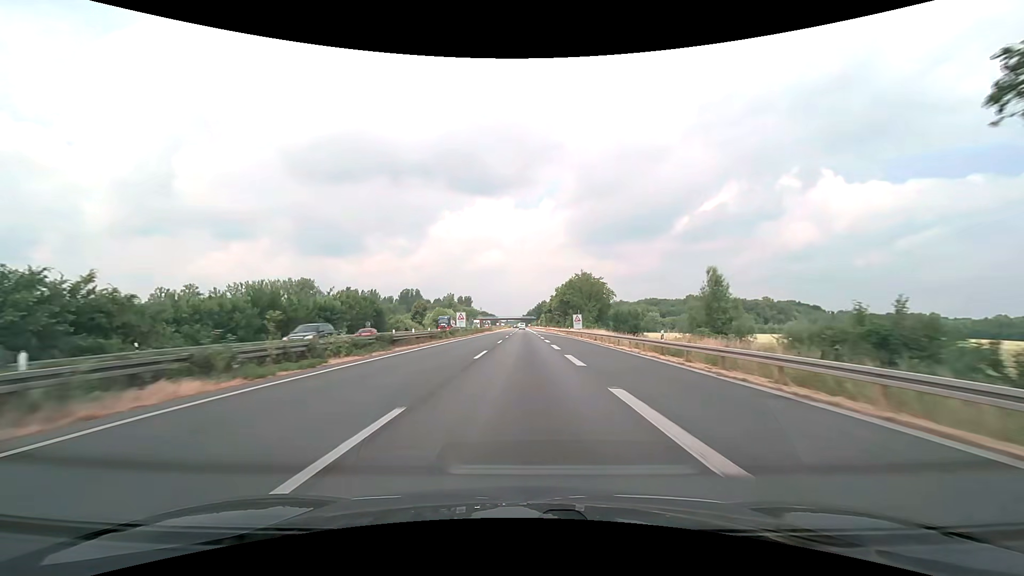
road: motorway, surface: asphalt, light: Day
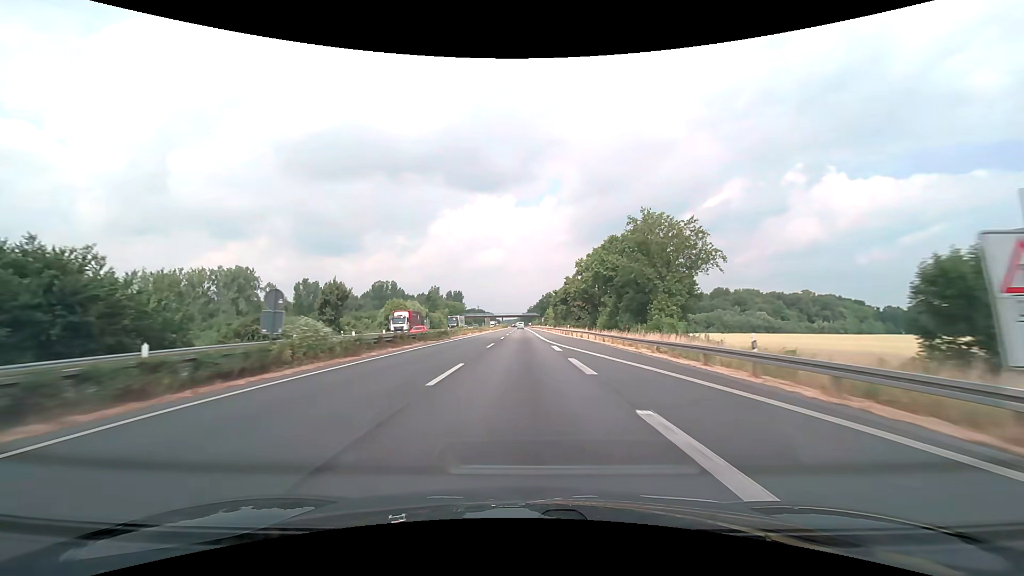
(+0.1, +63.2) m; 0°
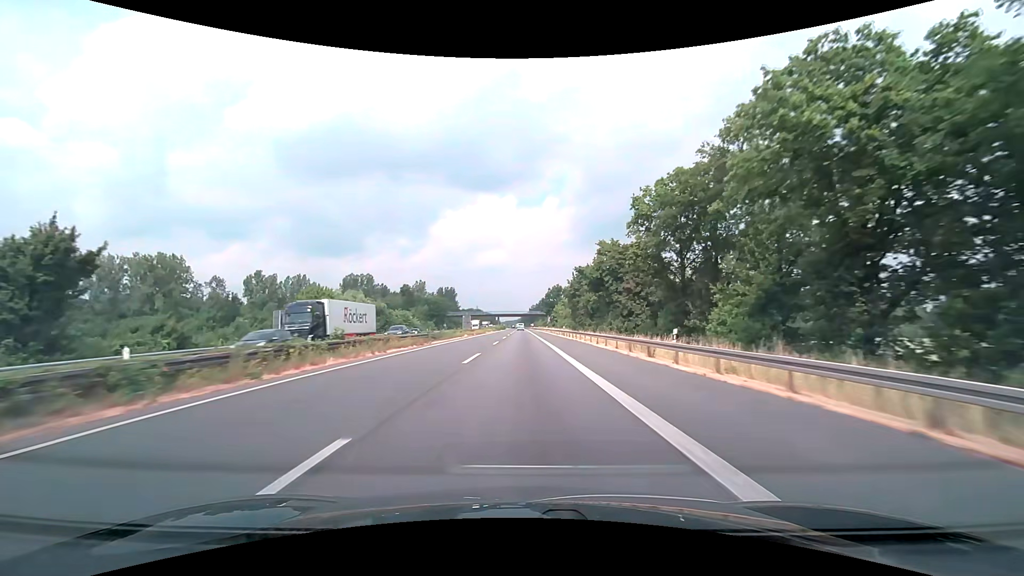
(-0.1, +47.4) m; 0°
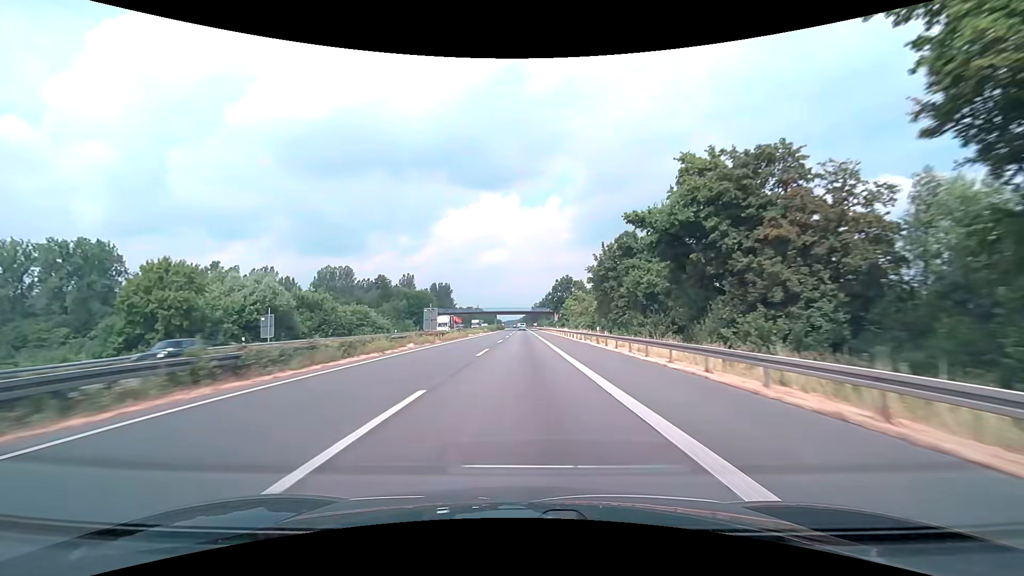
(-0.1, +31.6) m; 0°
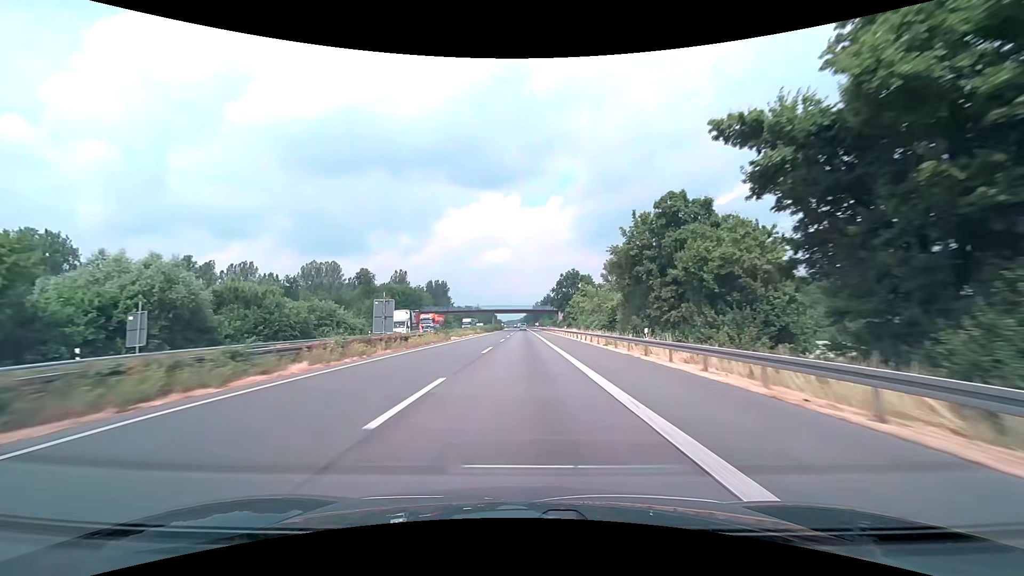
(-0.1, +15.8) m; 0°
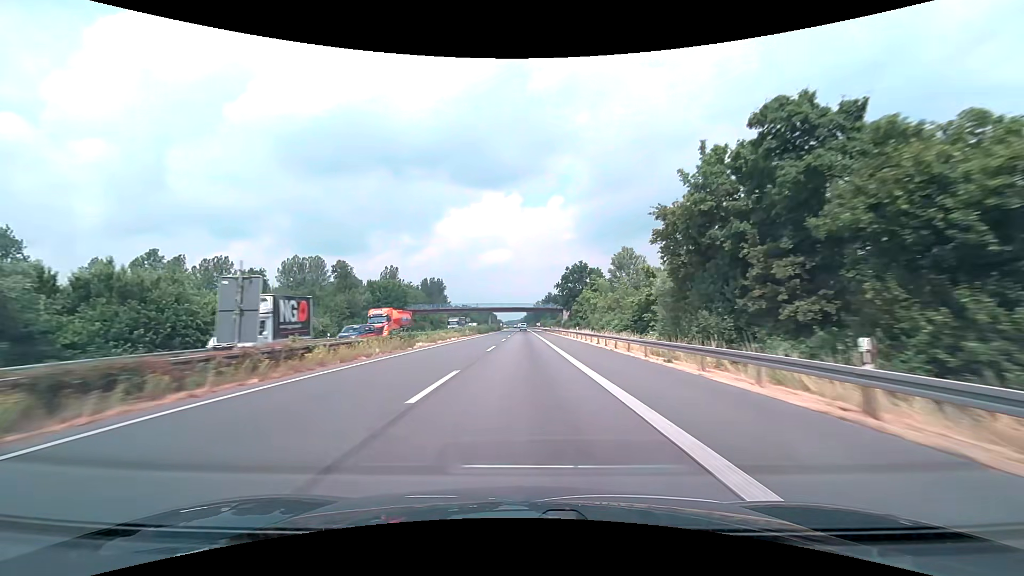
(-0.1, +15.8) m; 0°
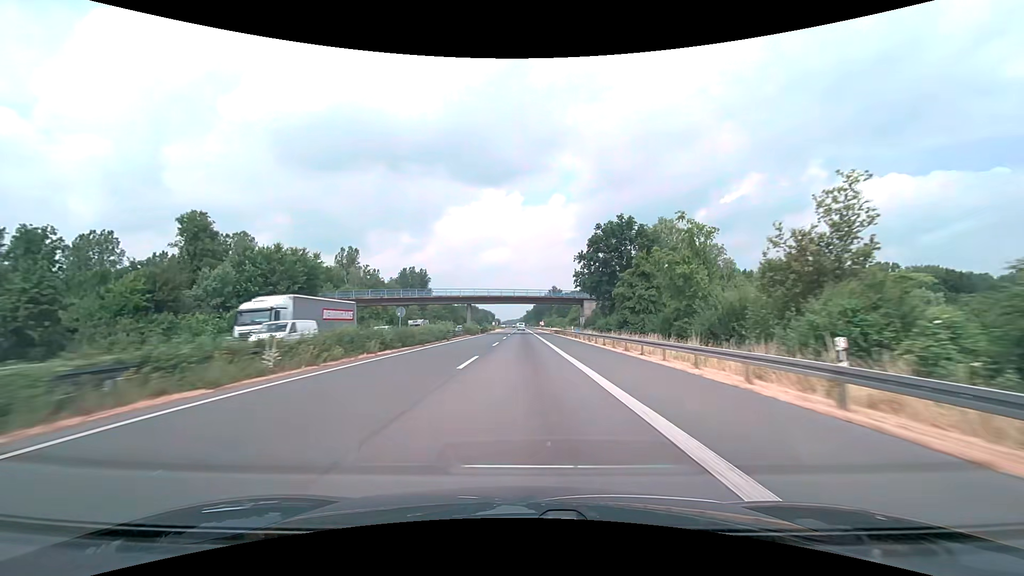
(0.0, +47.6) m; 0°
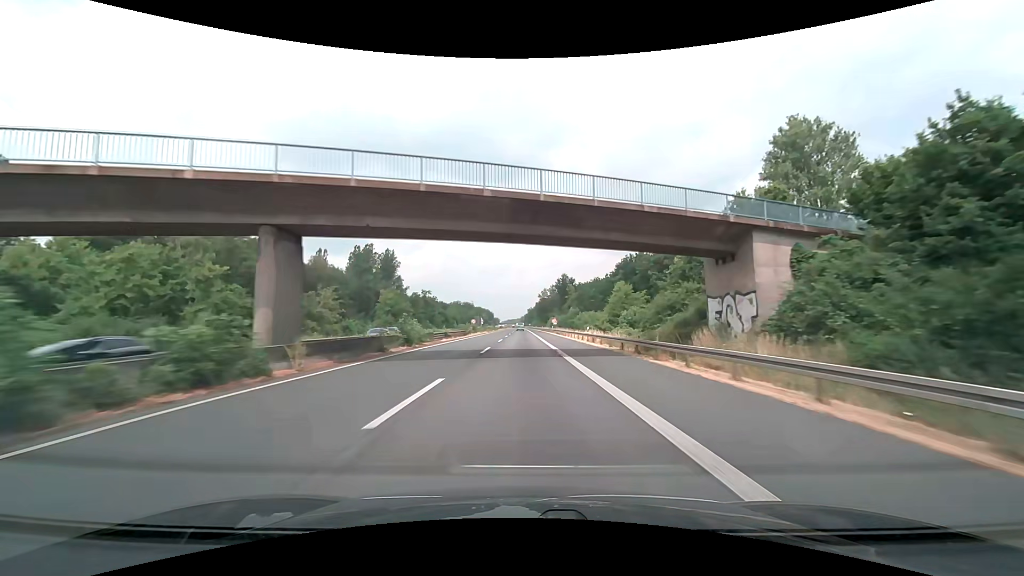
(-0.2, +63.4) m; 0°
(0, +10) (0, +20) (0, +30) (0, +40) (0, +50) (0, +60) (0, +70) (0, +80) (-1, +90) (-1, +100) m
